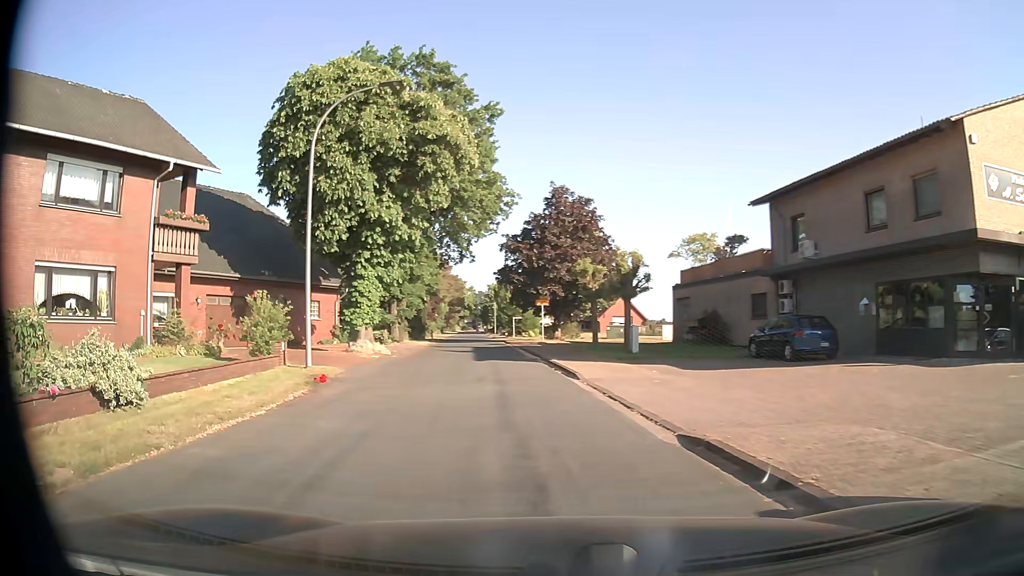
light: Day
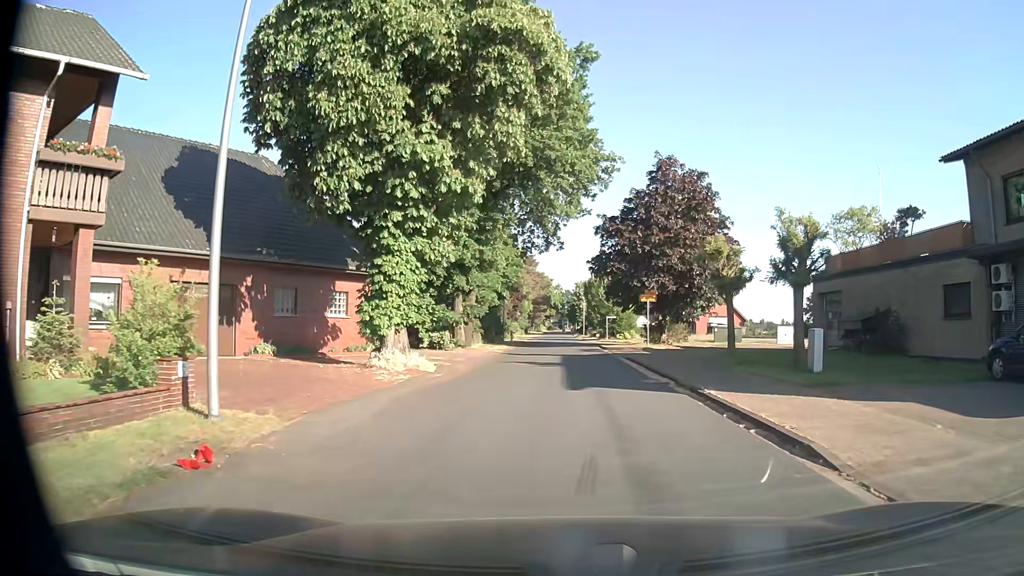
(-1.1, +9.6) m; -7°
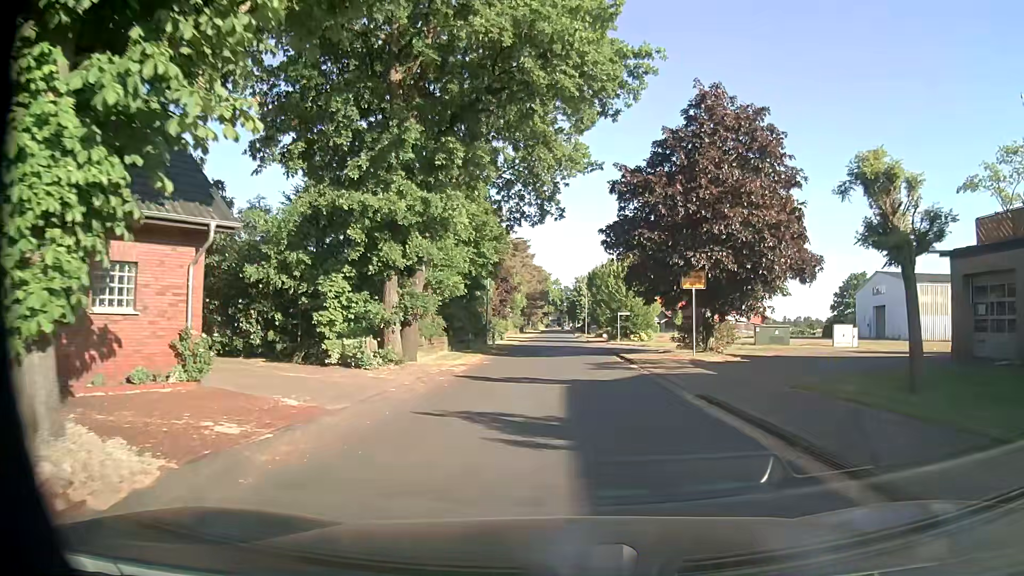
(-0.1, +13.3) m; -1°
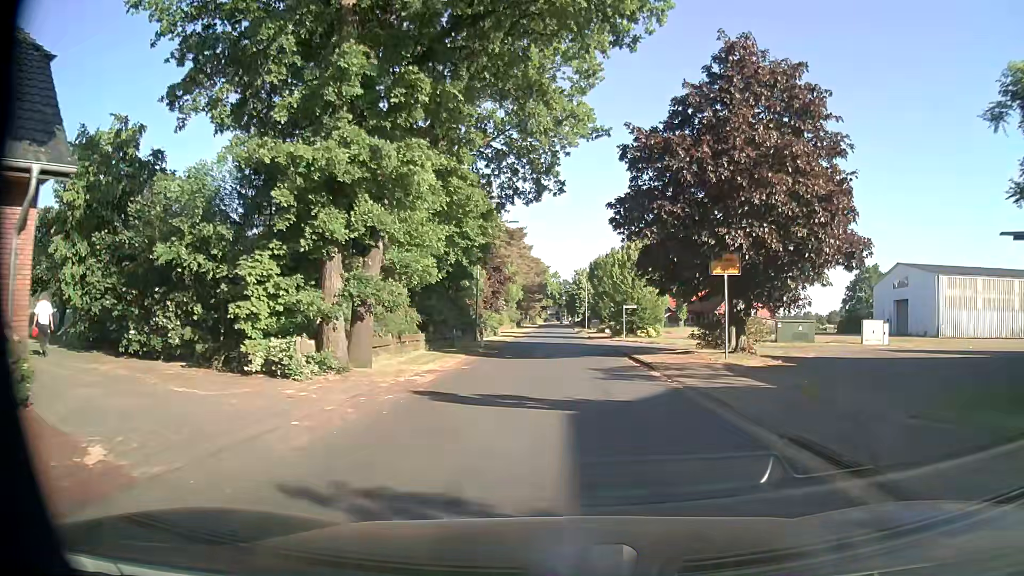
(+0.1, +5.1) m; +1°
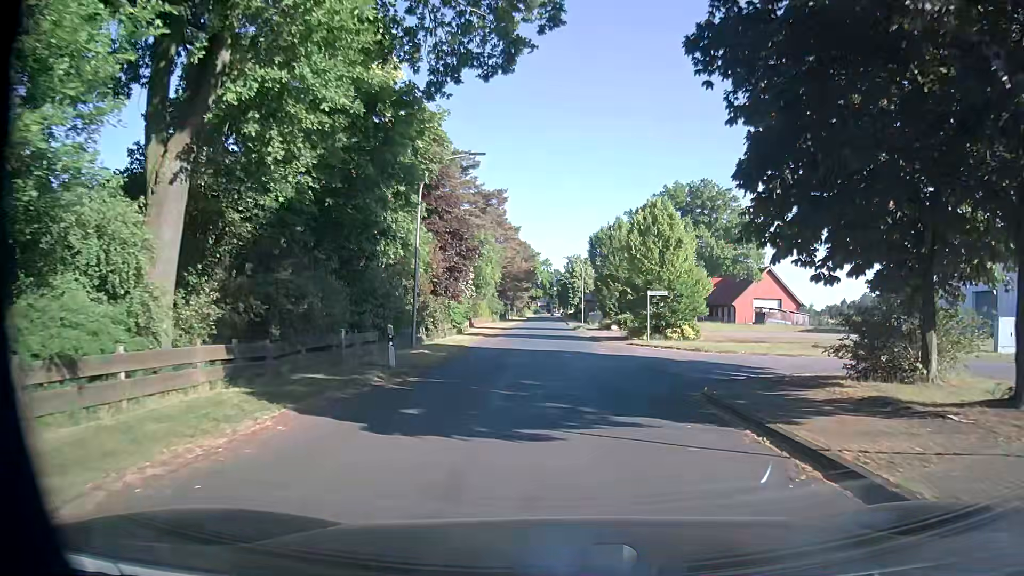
(-0.1, +15.6) m; 0°
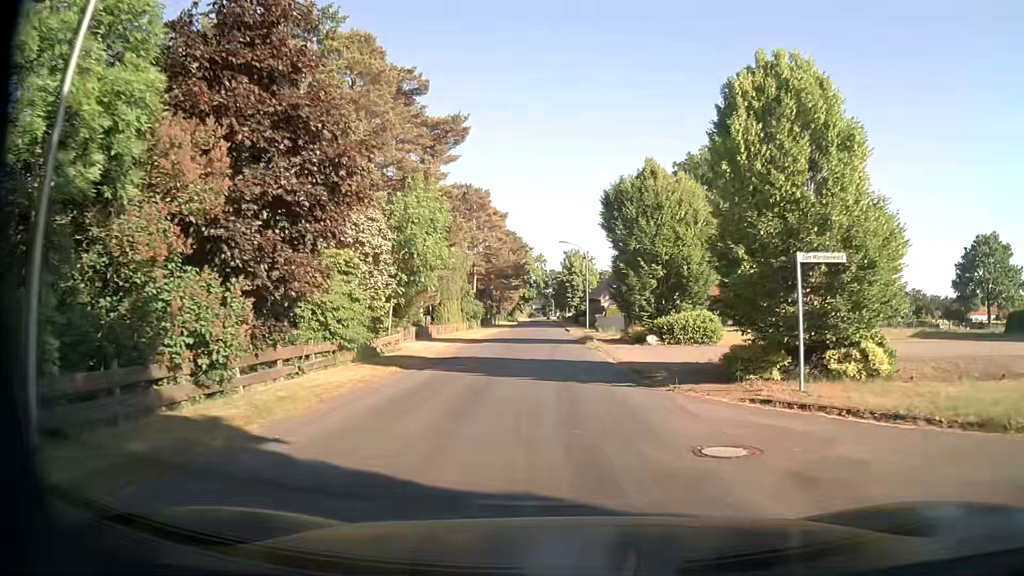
(+0.1, +19.2) m; 0°
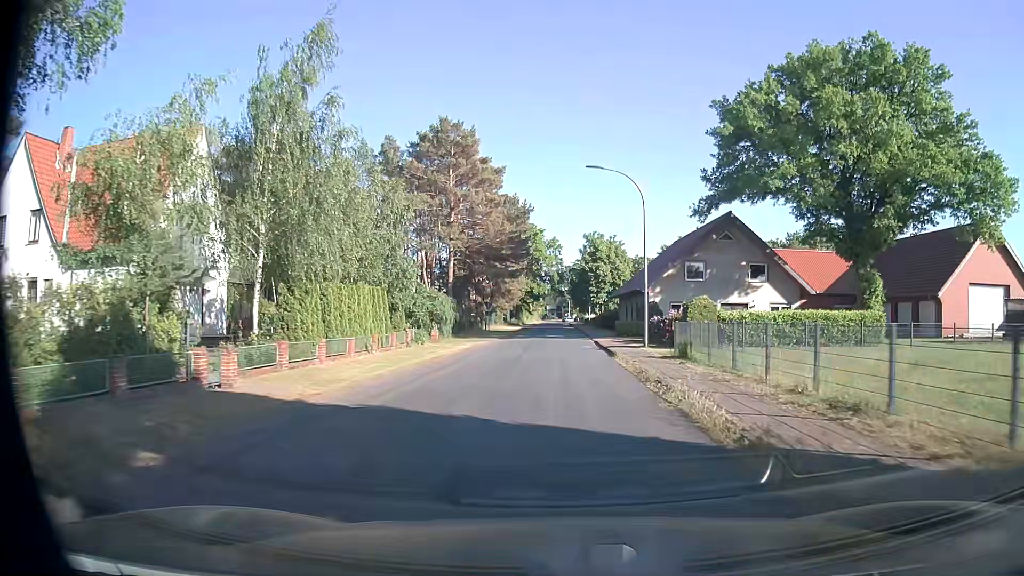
(-0.2, +29.5) m; -1°
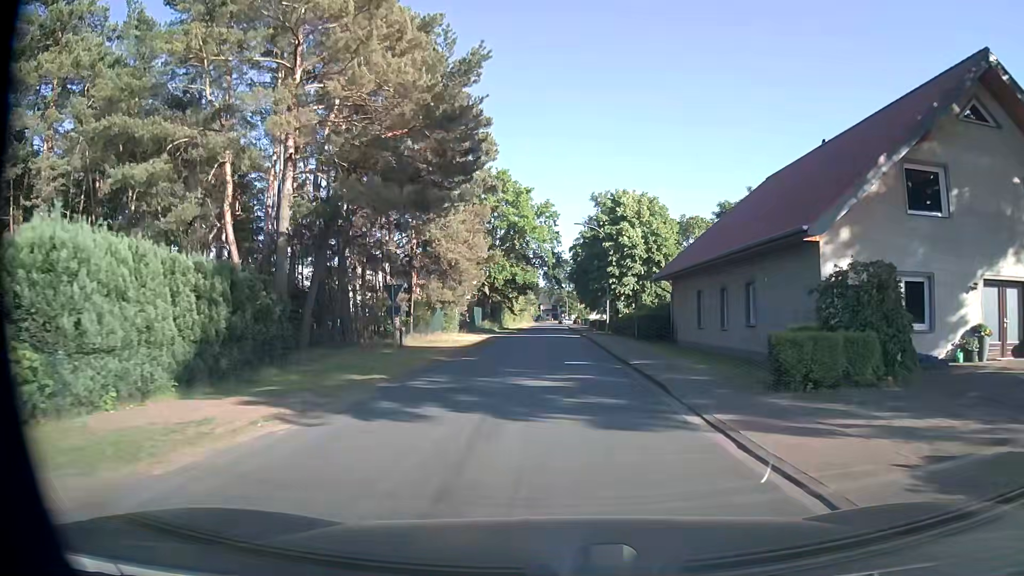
(+0.2, +33.1) m; 0°
(0, +10) (0, +20) (0, +30) (0, +40) (0, +50) (0, +60) (0, +70) (0, +80) (0, +90) (0, +100) m
